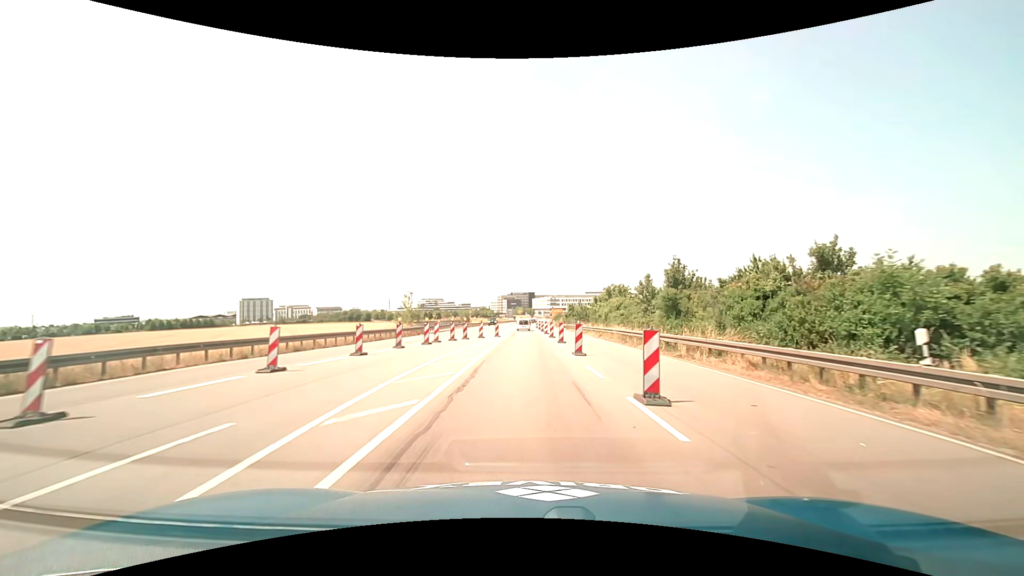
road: primary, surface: asphalt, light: Day
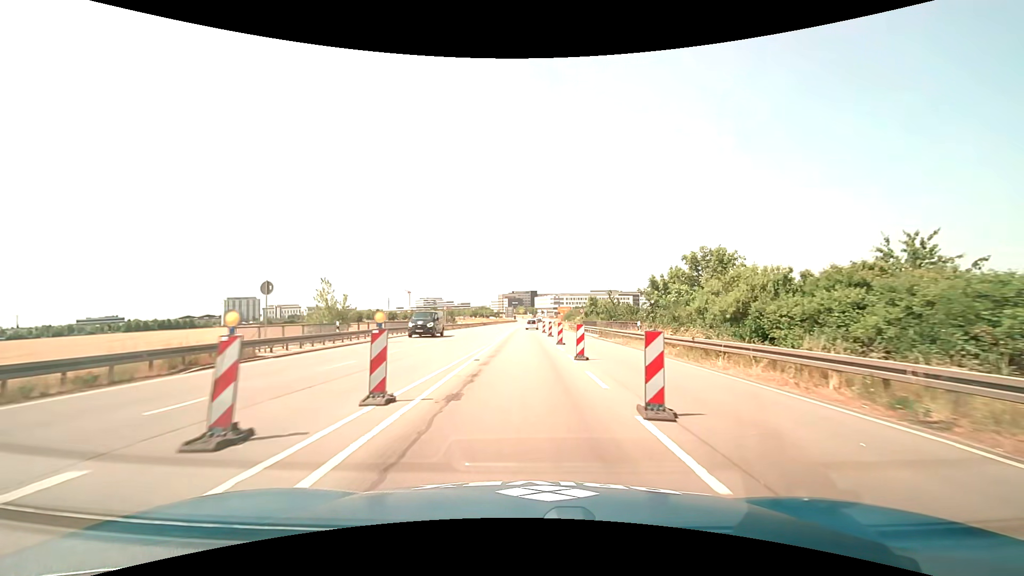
(0.0, +31.6) m; 0°
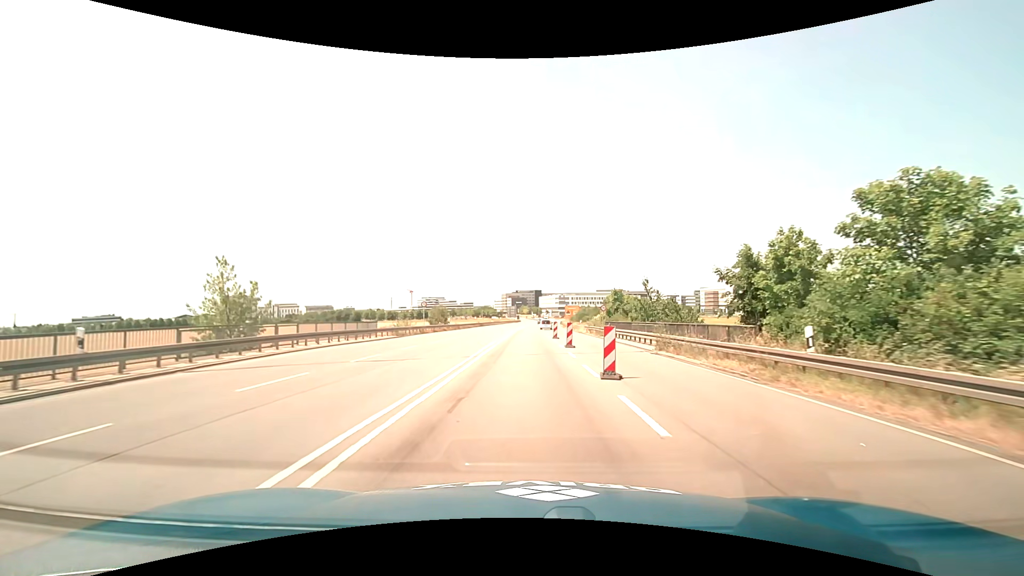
(-0.1, +16.0) m; -1°
(0, +10) (0, +20) (0, +30) (0, +40) (0, +50) (0, +60) (+1, +70) (+2, +80) (+3, +90) (+4, +100) m
